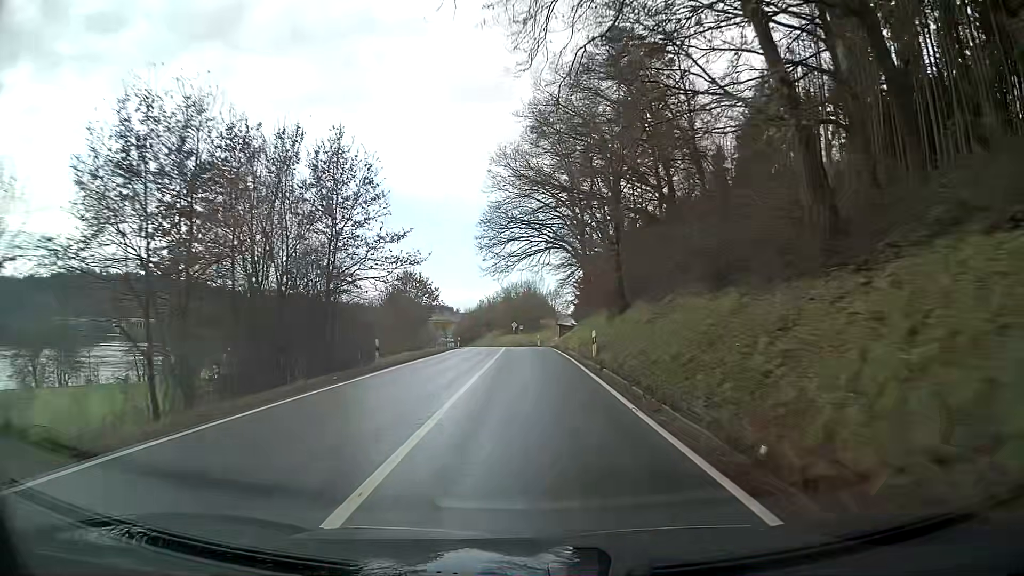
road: secondary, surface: asphalt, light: Day
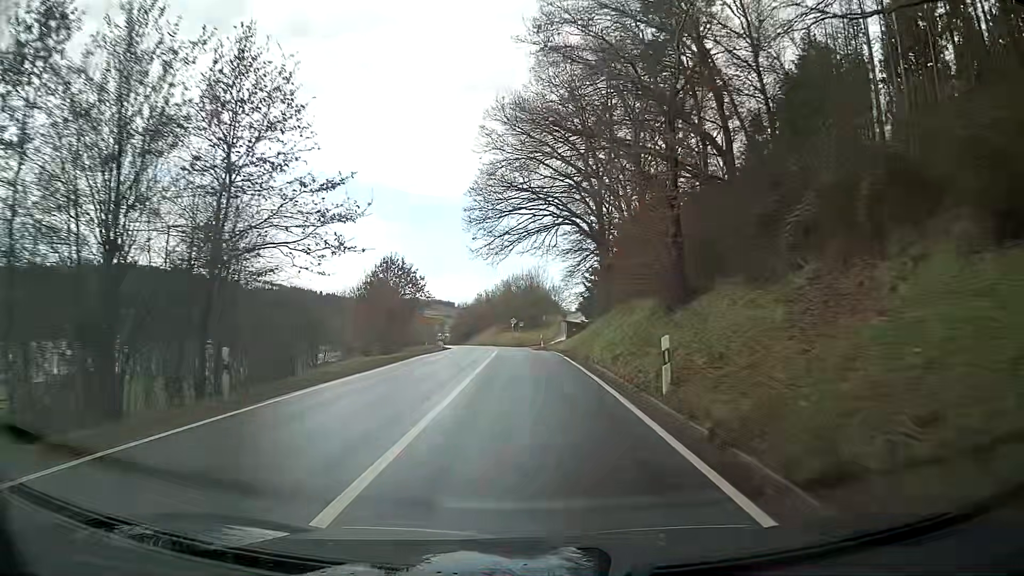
(-0.2, +12.4) m; -2°
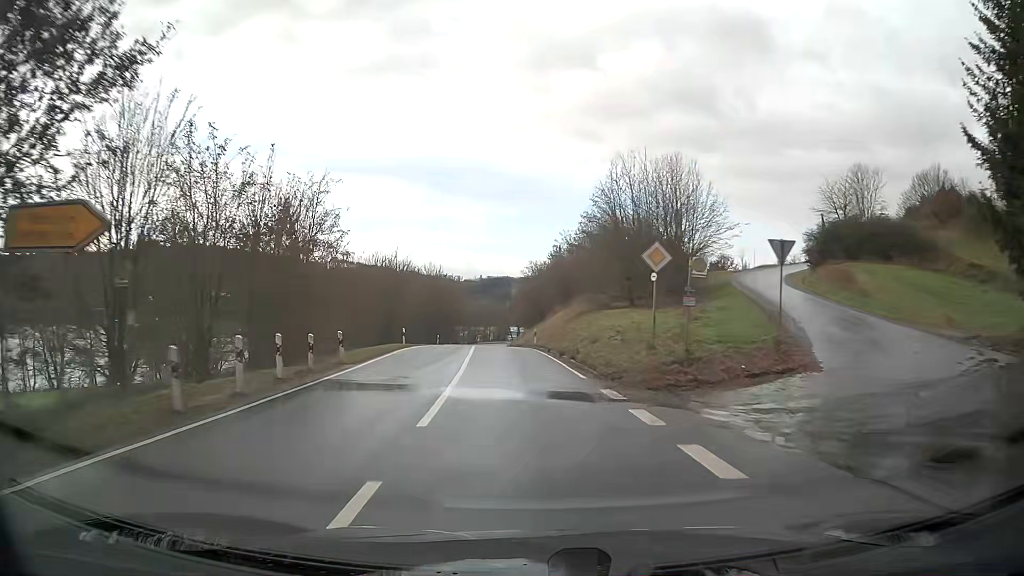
(-3.2, +61.5) m; -8°
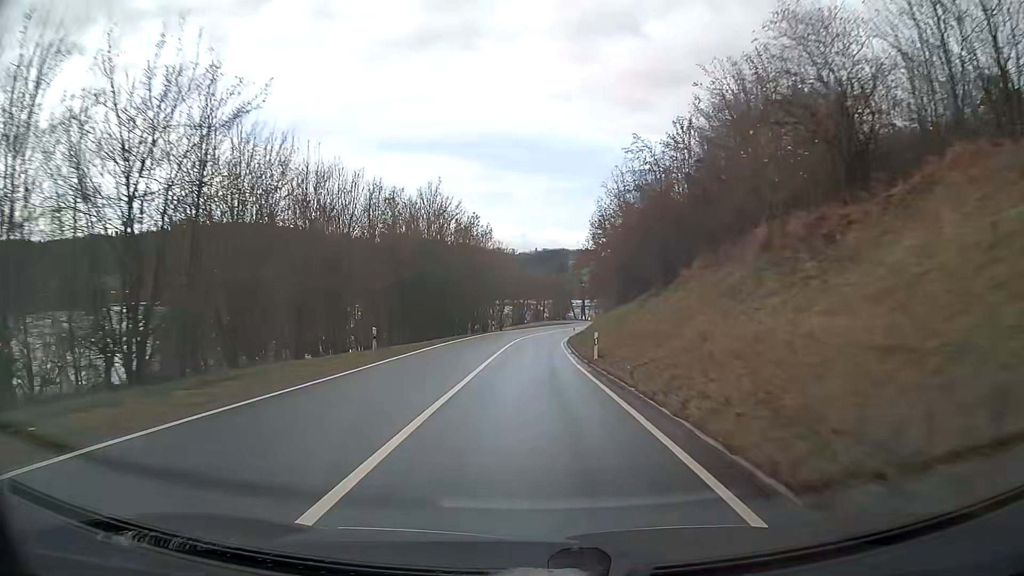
(-2.2, +49.0) m; -4°
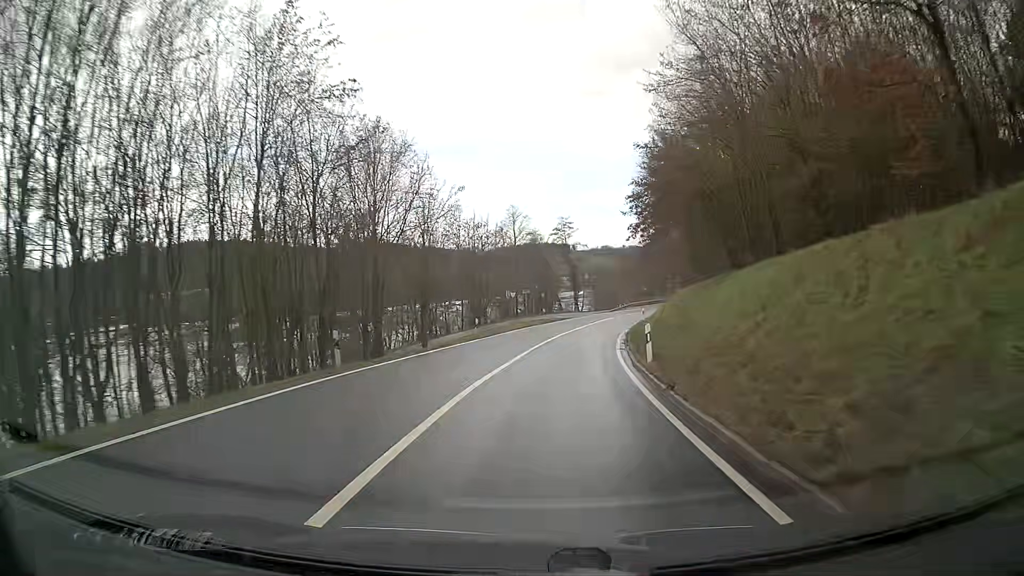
(+0.8, +46.5) m; +4°
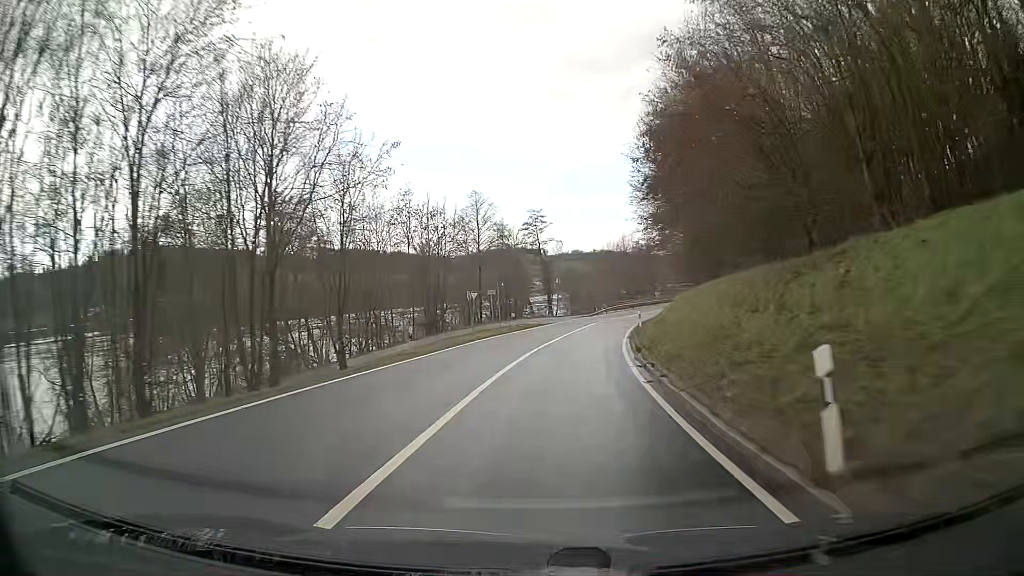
(+0.2, +11.0) m; +2°
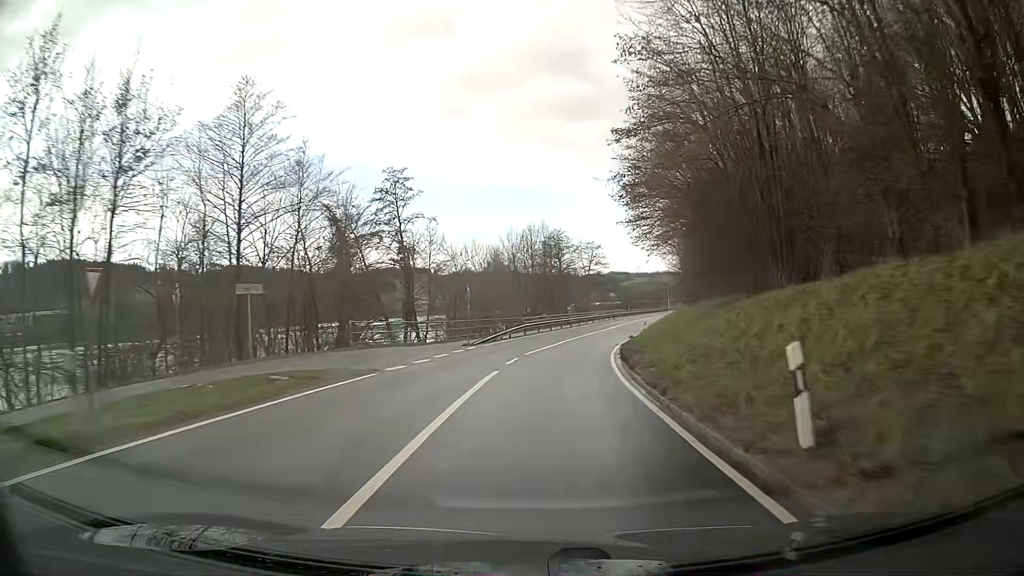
(+2.8, +33.4) m; +9°
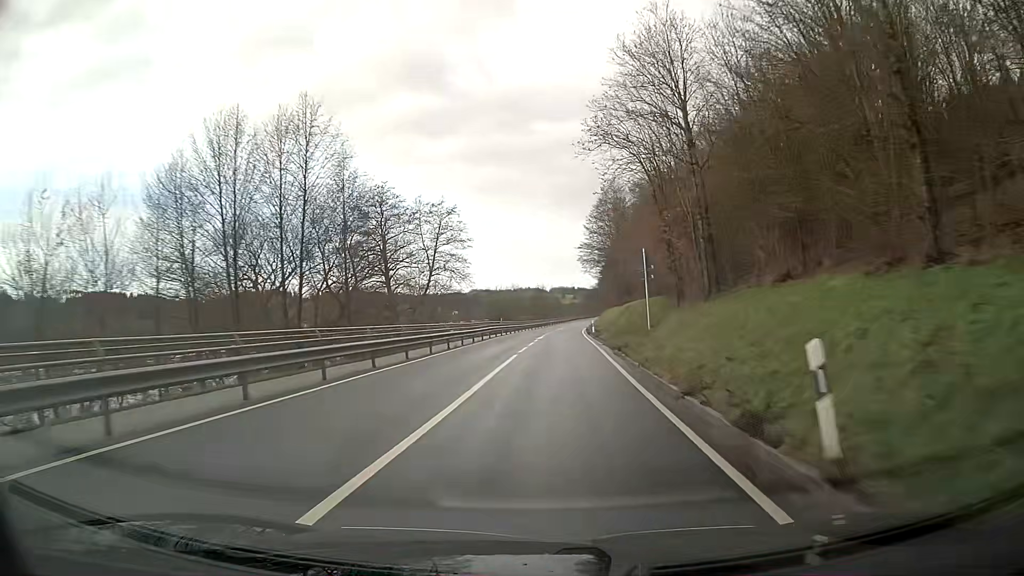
(+4.8, +45.8) m; +11°
